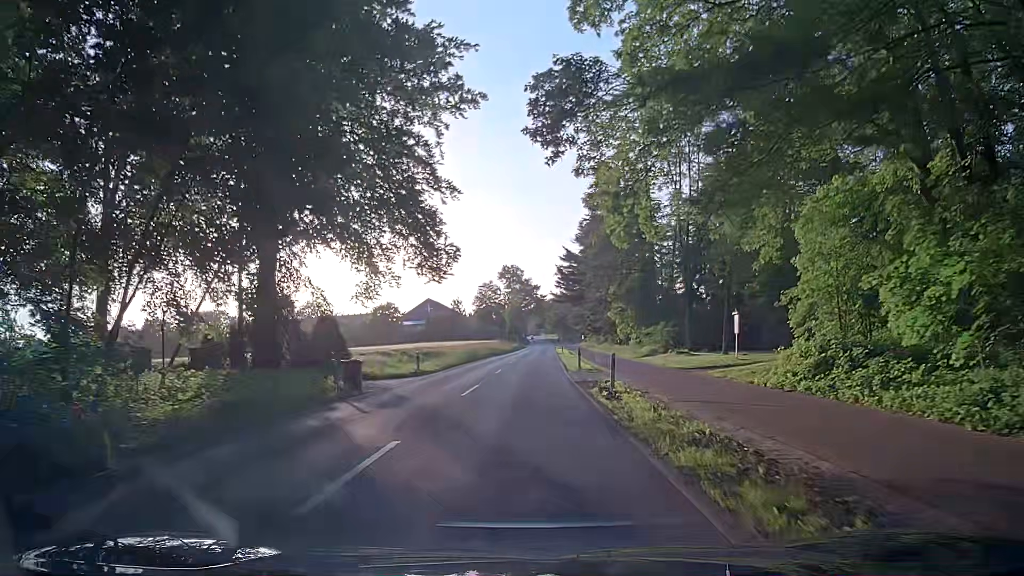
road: secondary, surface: asphalt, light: Day
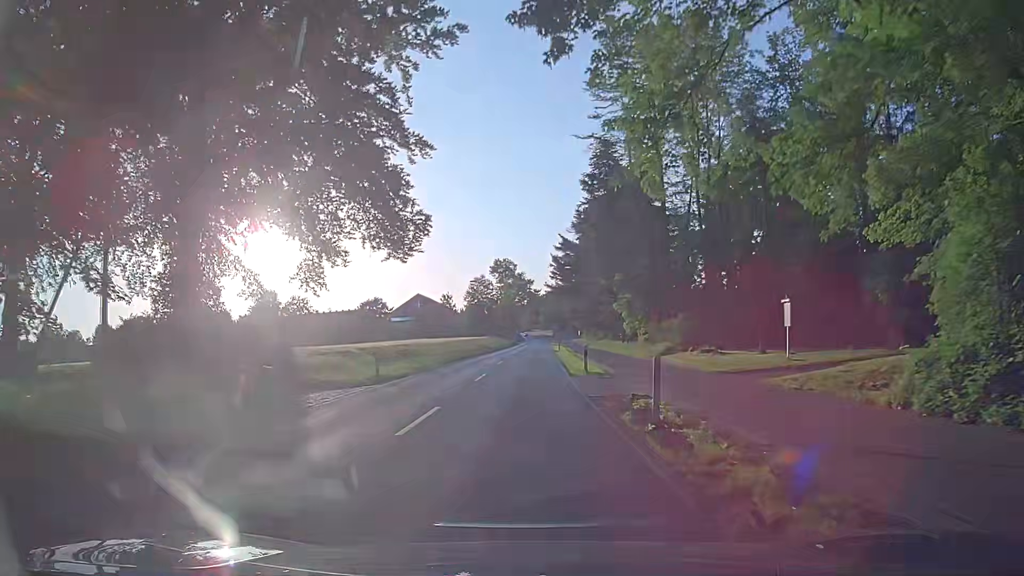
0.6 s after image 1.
(+0.1, +7.7) m; +1°
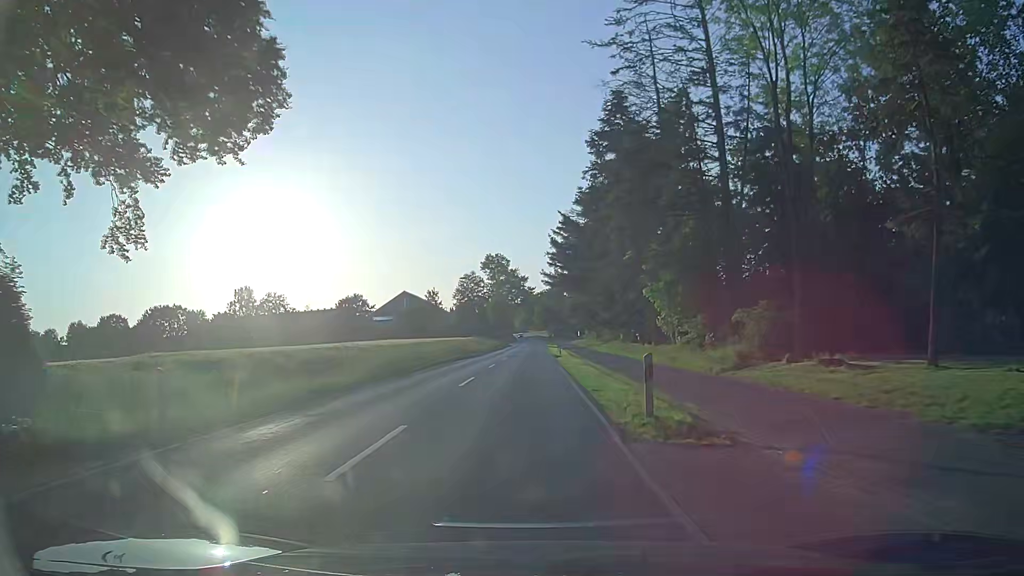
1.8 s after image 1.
(+0.1, +15.4) m; 0°
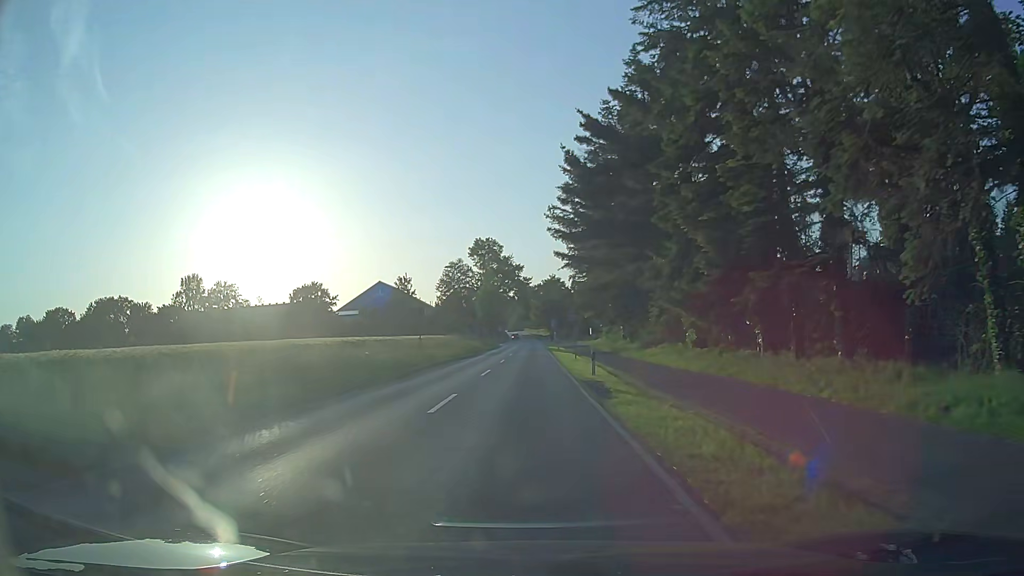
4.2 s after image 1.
(+0.1, +30.6) m; 0°
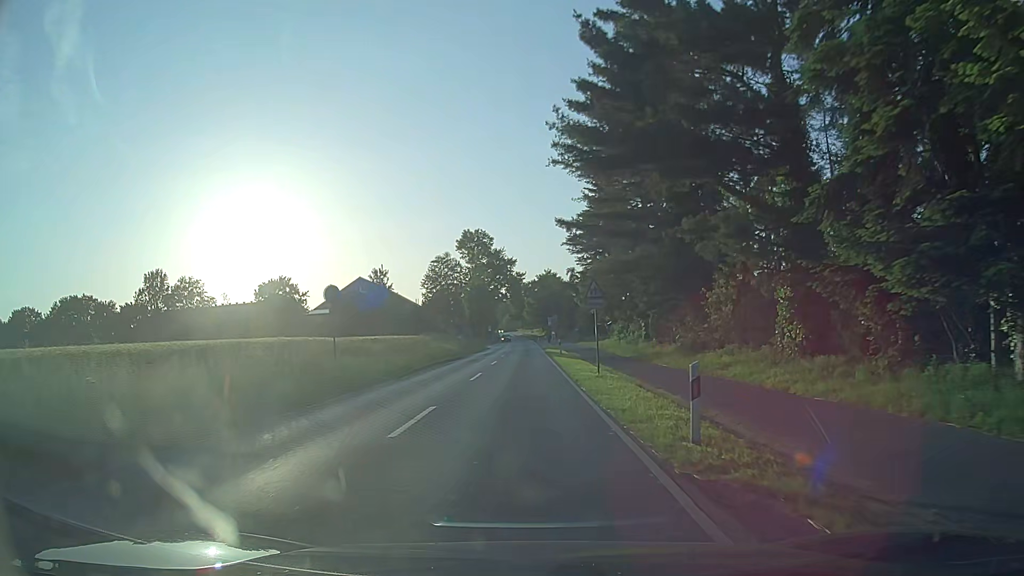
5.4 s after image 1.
(+0.1, +15.3) m; +1°
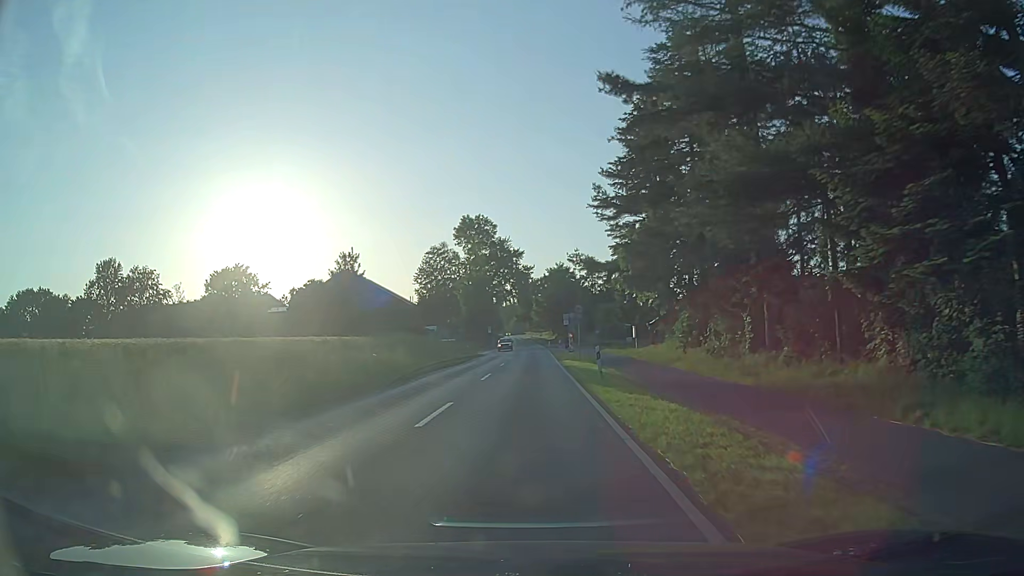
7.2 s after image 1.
(0.0, +23.0) m; -1°
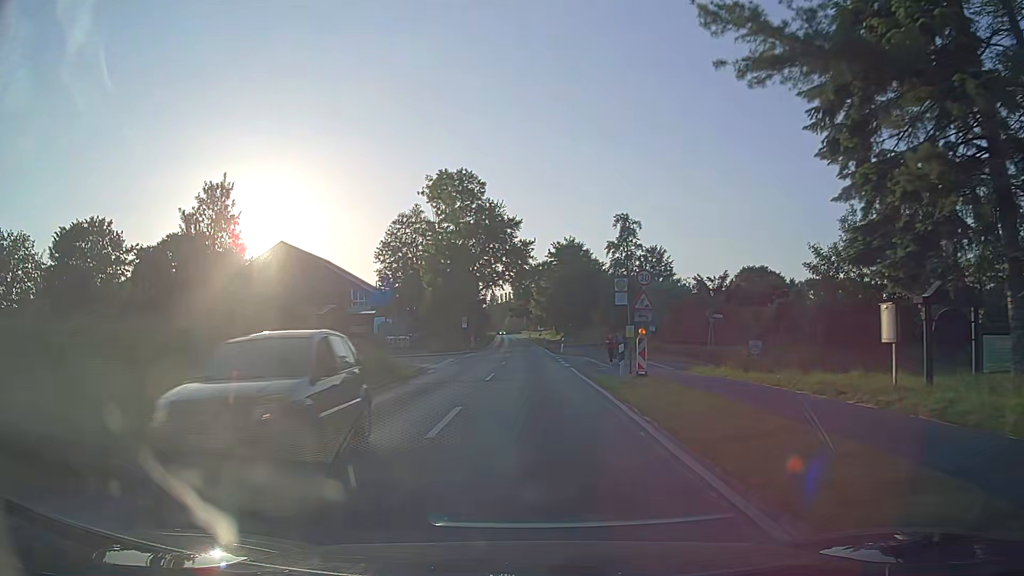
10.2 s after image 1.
(+0.3, +38.1) m; +1°
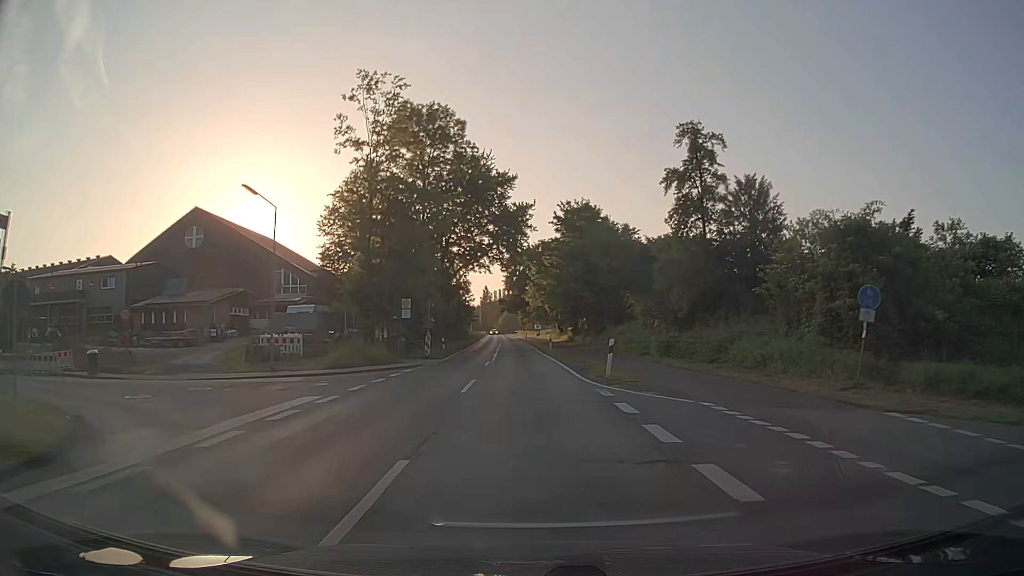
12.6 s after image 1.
(-0.1, +30.4) m; +1°
(0, +10) (0, +20) (0, +30) (-1, +40) (-1, +50) (-1, +60) (-2, +70) (-2, +80) (-3, +90) (-3, +100) m
